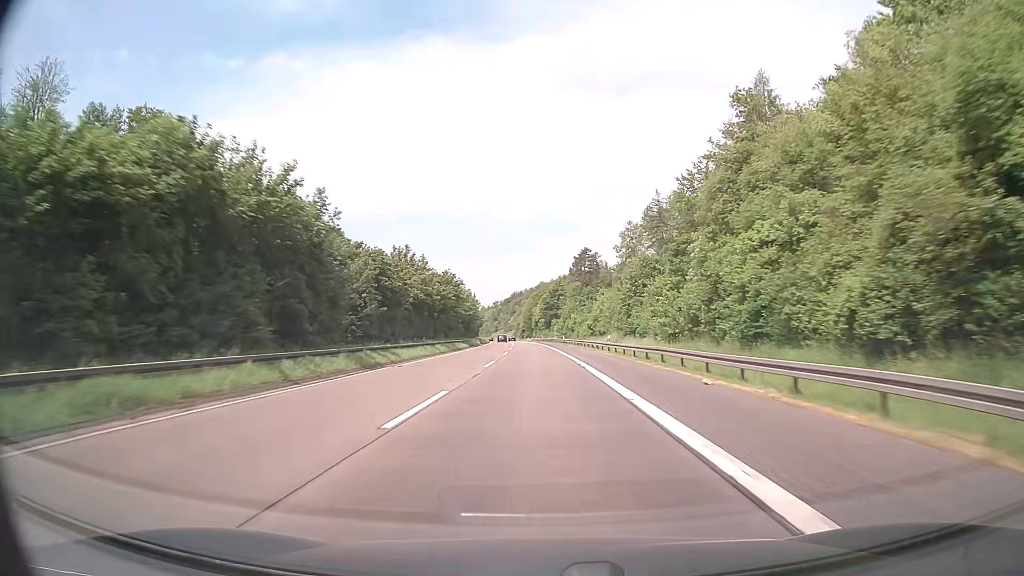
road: motorway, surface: asphalt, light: Day
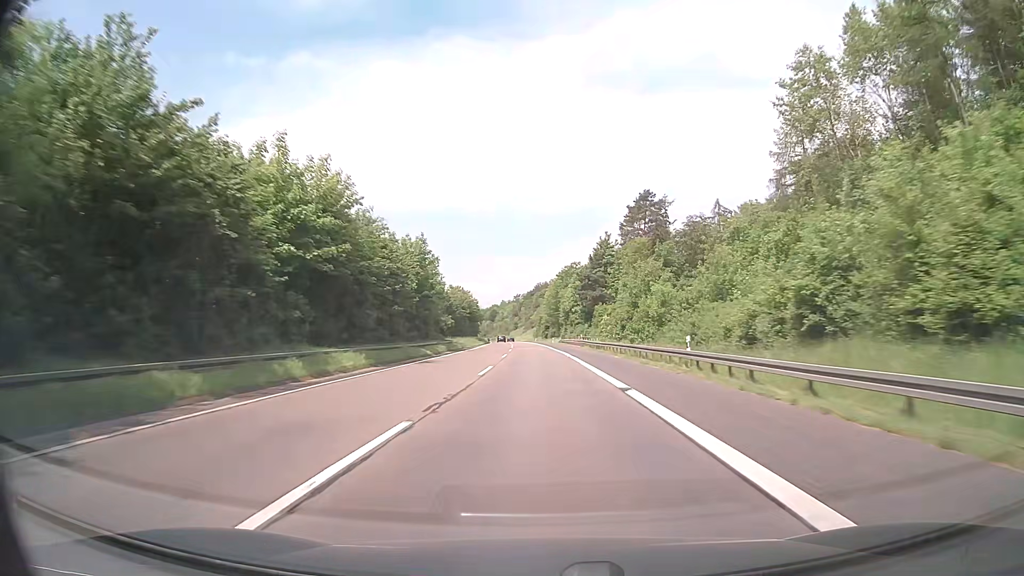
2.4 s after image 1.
(-1.5, +76.3) m; -2°
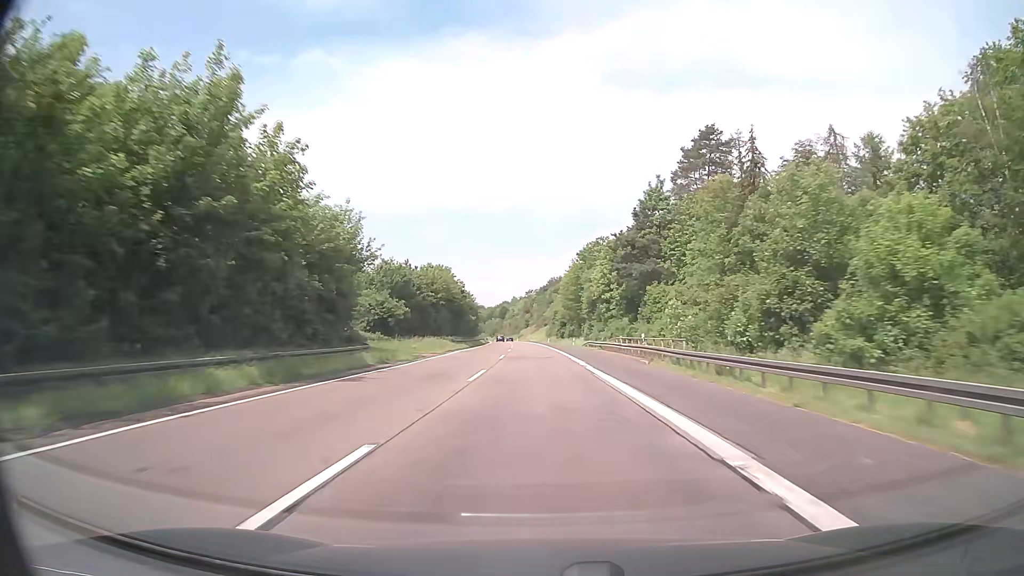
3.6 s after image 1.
(-0.4, +38.1) m; -1°
(0, +10) (0, +20) (0, +30) (0, +40) (-1, +50) (-1, +60) (-1, +70) (-2, +80) (-2, +90) (-3, +100) m
